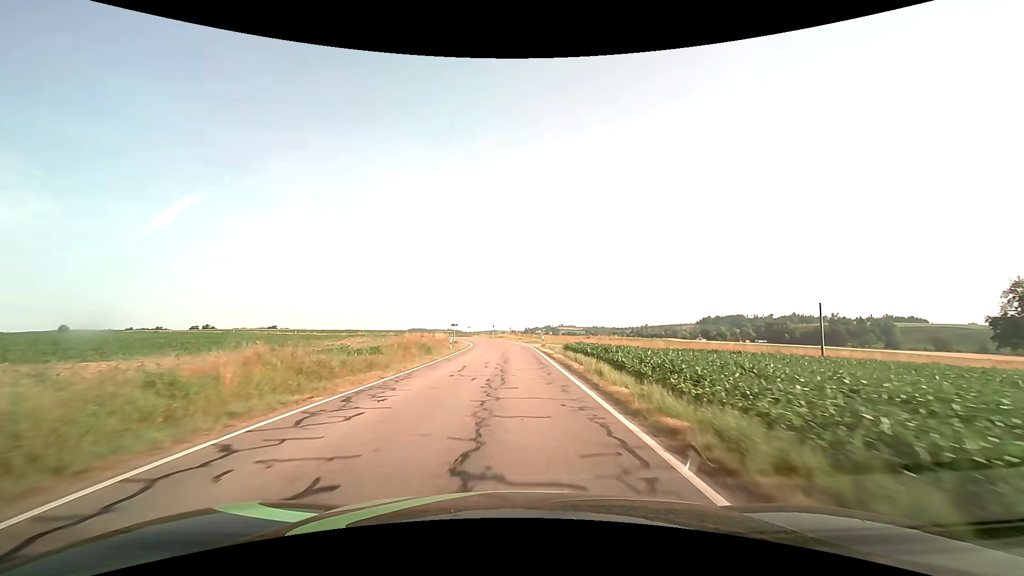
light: Day
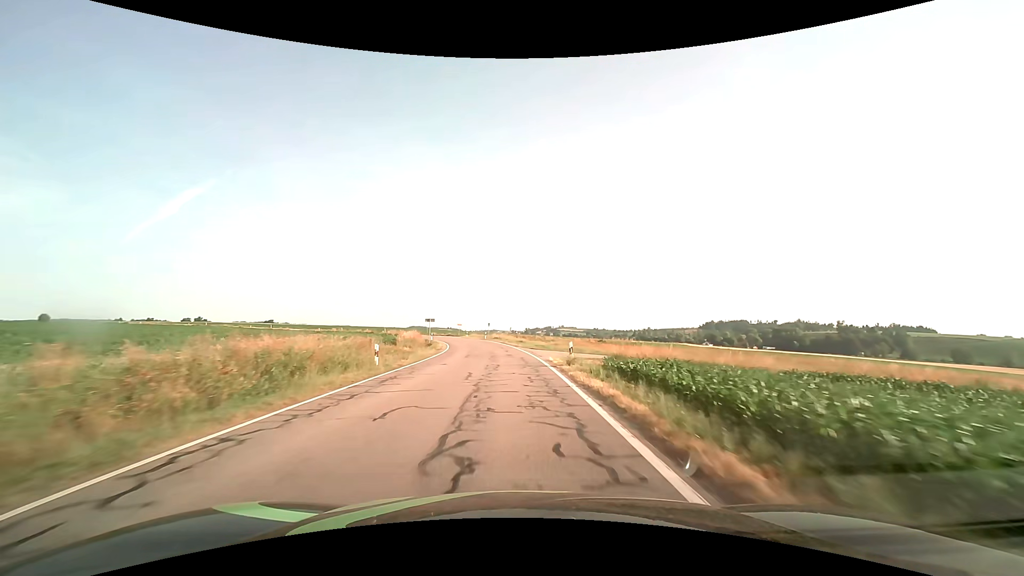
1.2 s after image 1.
(0.0, +21.2) m; 0°
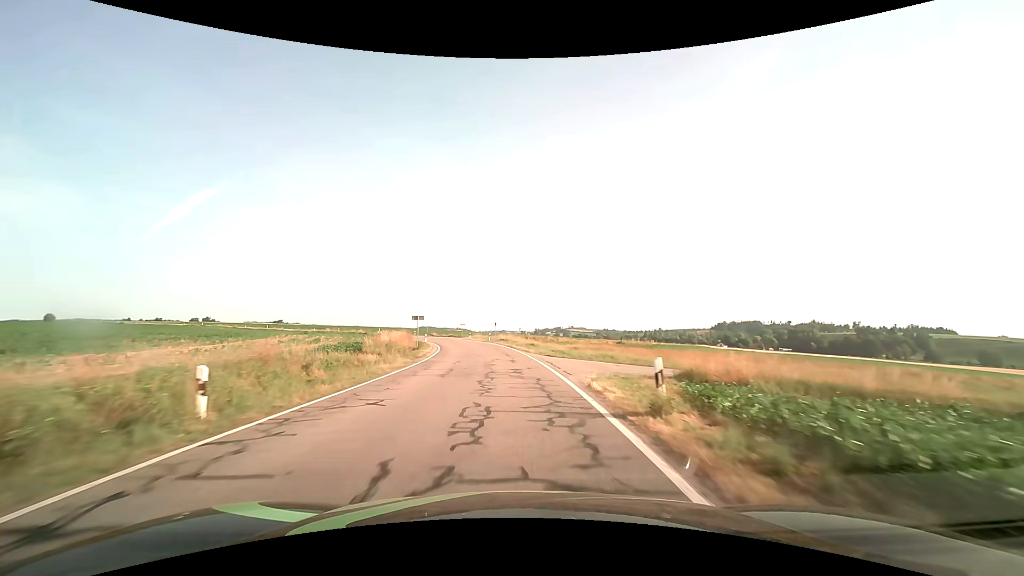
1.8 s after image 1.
(-0.1, +11.1) m; -1°
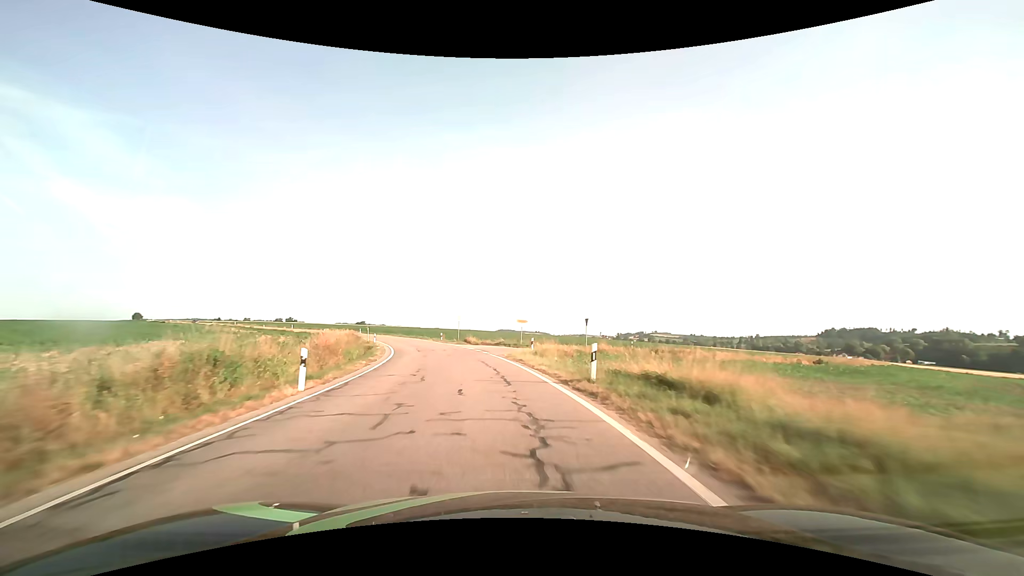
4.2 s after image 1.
(-3.0, +45.5) m; -9°
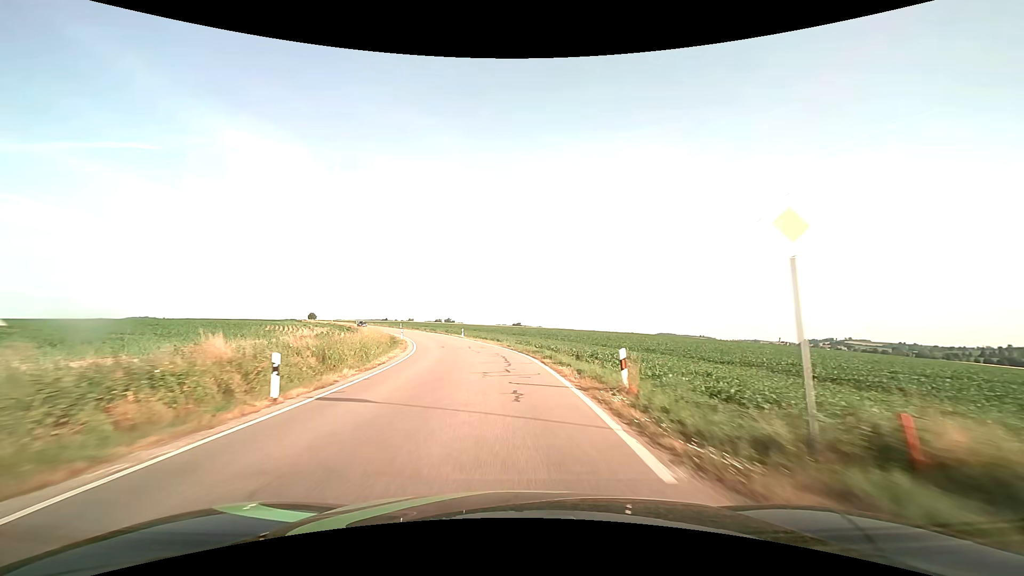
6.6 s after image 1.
(-7.3, +45.9) m; -18°
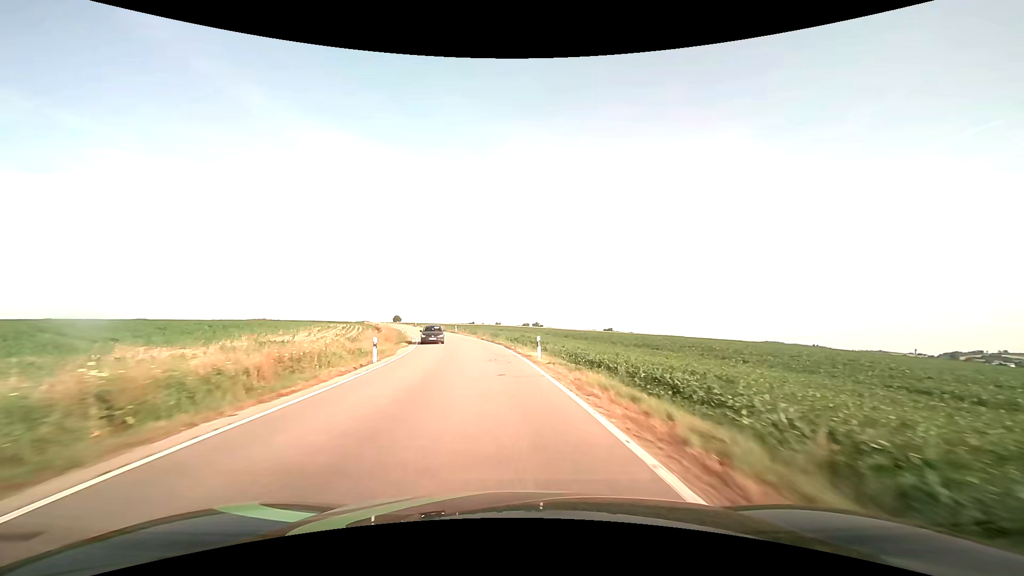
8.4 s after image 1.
(-3.4, +37.0) m; -10°
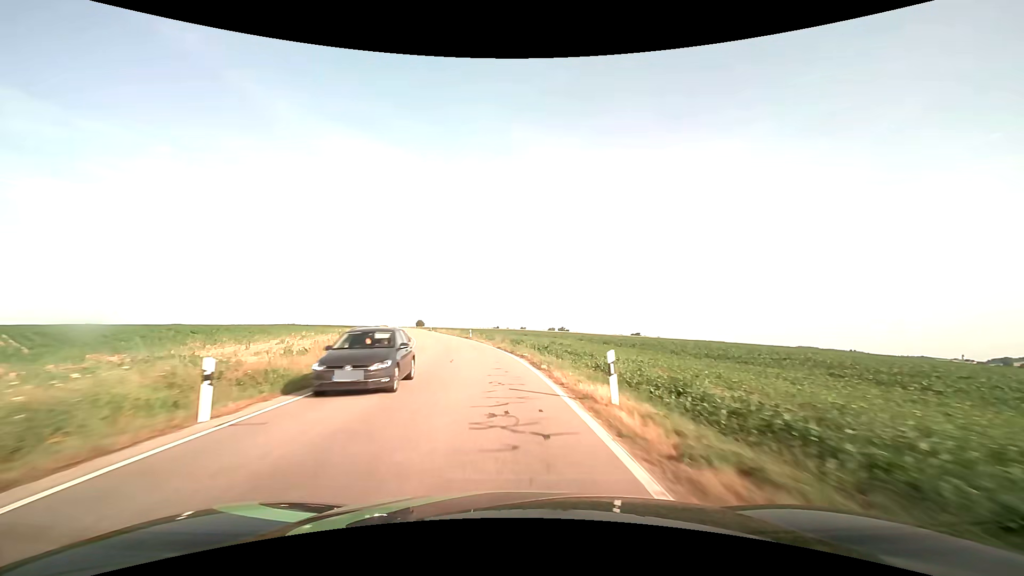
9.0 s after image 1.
(-0.3, +12.9) m; -3°
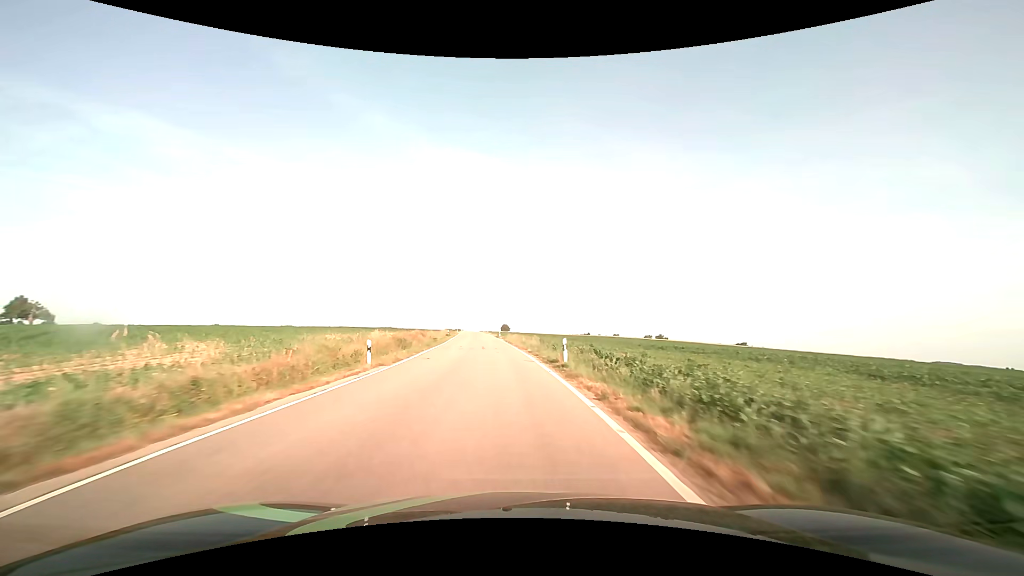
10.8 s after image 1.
(-3.8, +39.5) m; -10°
(0, +10) (-1, +20) (-1, +30) (-2, +40) (-3, +50) (-4, +60) (-5, +70) (-6, +80) (-7, +90) (-8, +100) m
